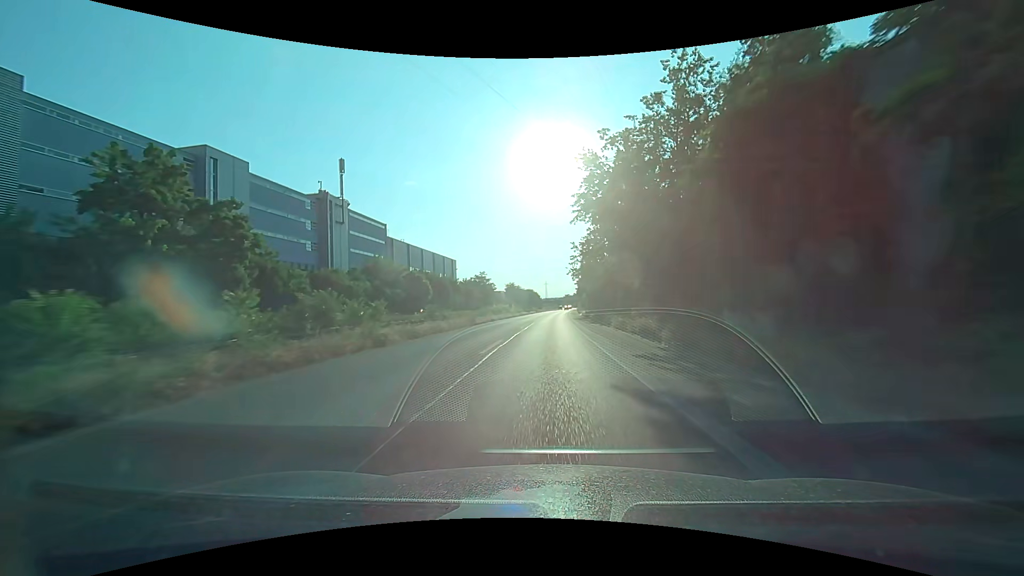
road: trunk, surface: asphalt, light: Day
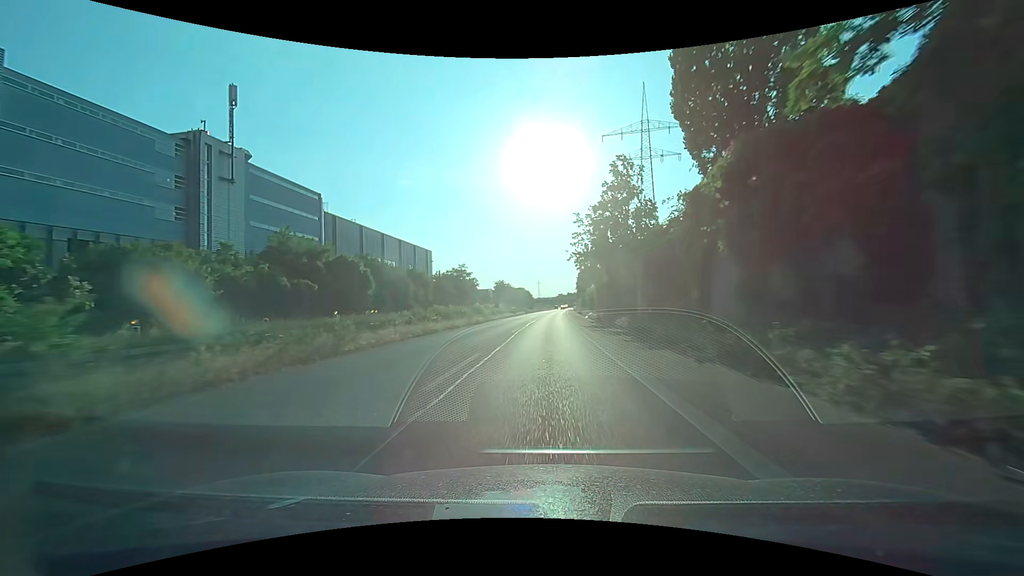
(+0.2, +24.3) m; +1°
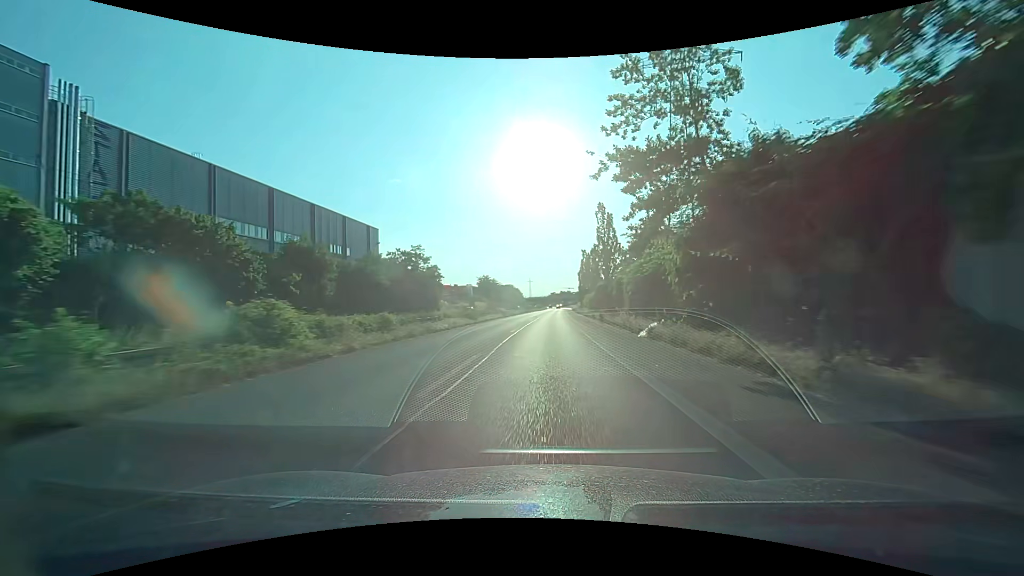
(+0.2, +36.8) m; +1°
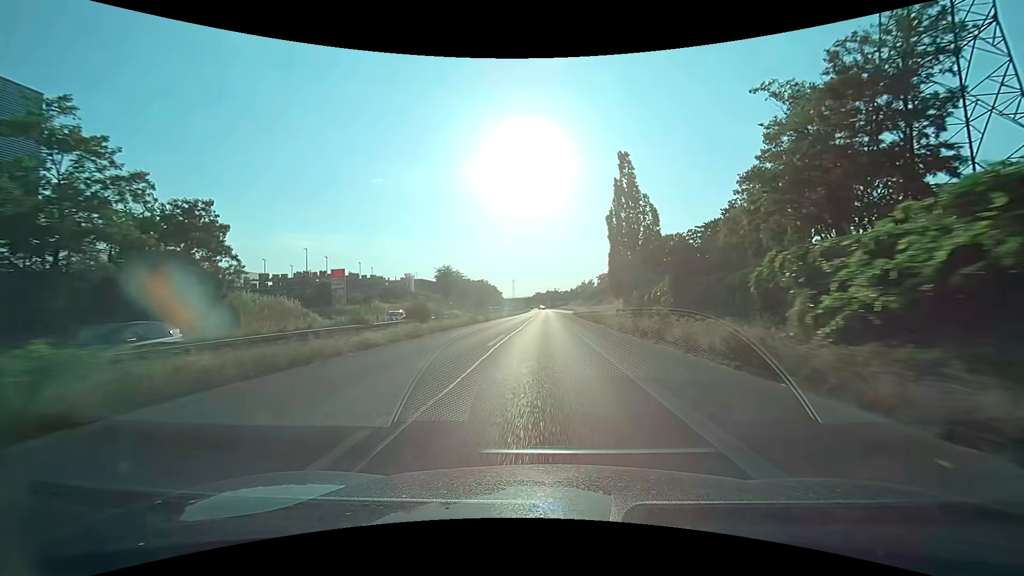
(+0.9, +62.0) m; +2°
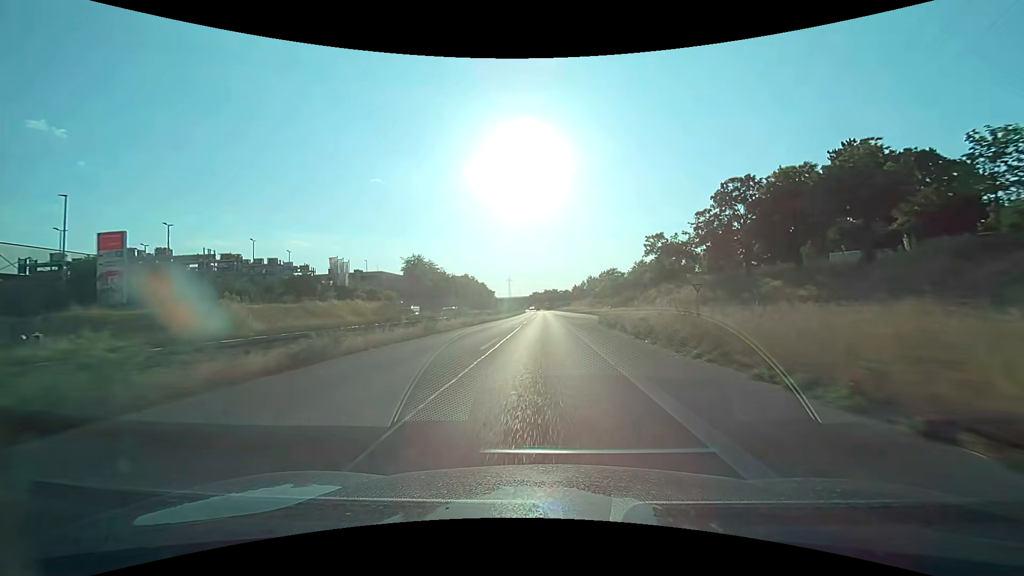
(+0.1, +37.4) m; 0°
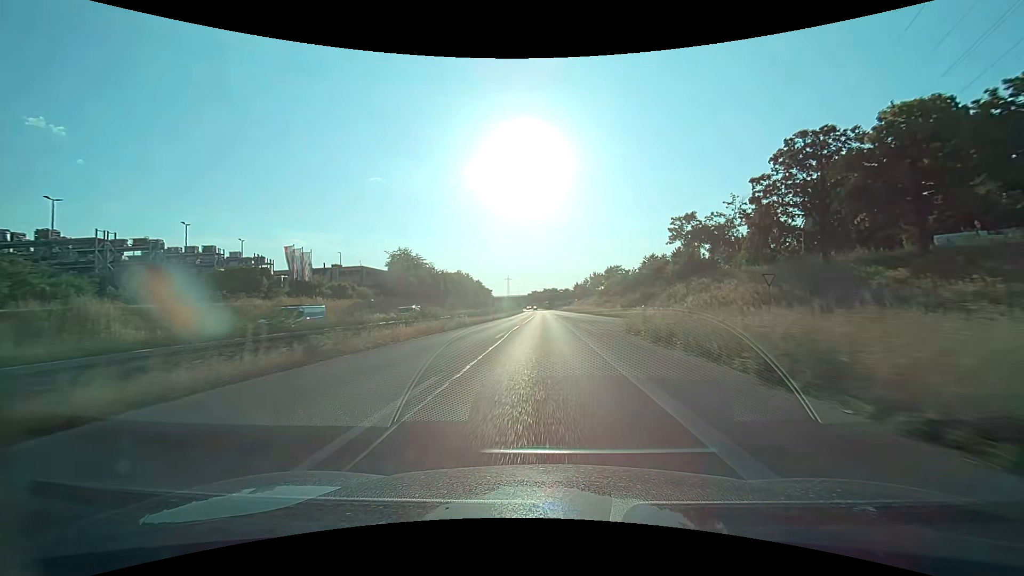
(0.0, +12.5) m; 0°
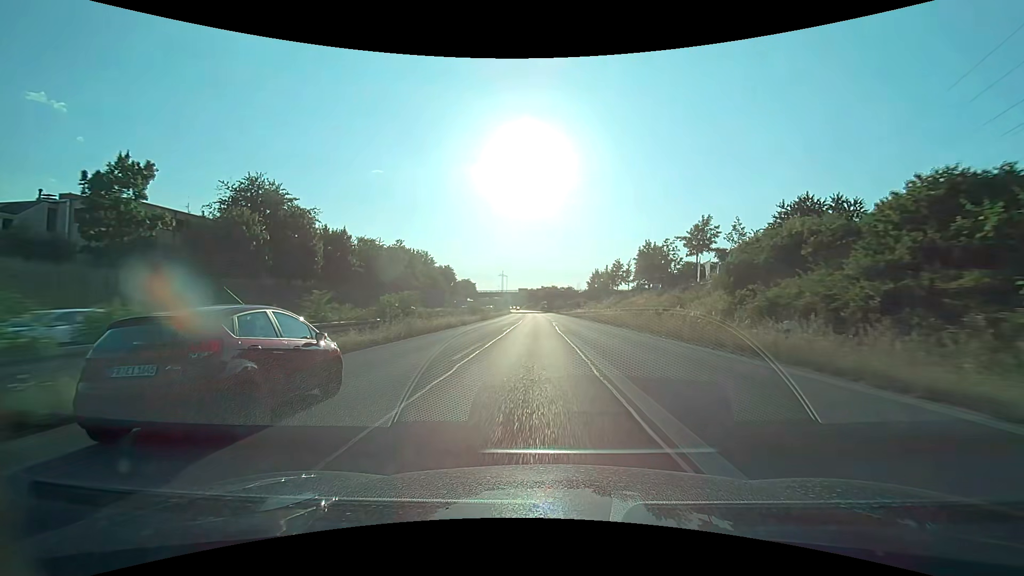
(+0.1, +62.5) m; 0°
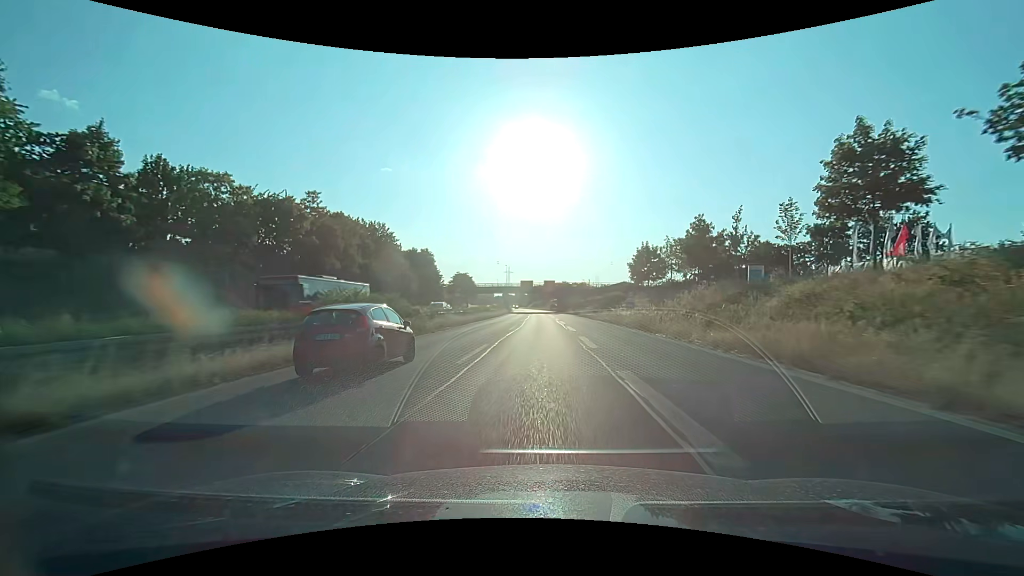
(-0.4, +37.5) m; -1°
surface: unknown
(0, +10) (0, +20) (0, +30) (0, +40) (0, +50) (-1, +60) (-1, +70) (-1, +80) (-2, +90) (-2, +100) m
